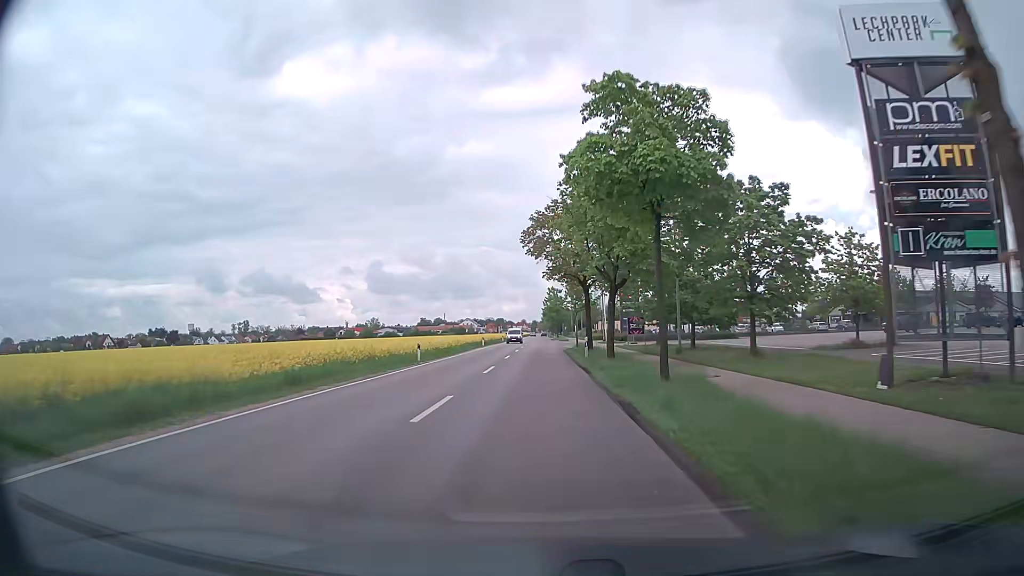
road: secondary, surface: asphalt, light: Day
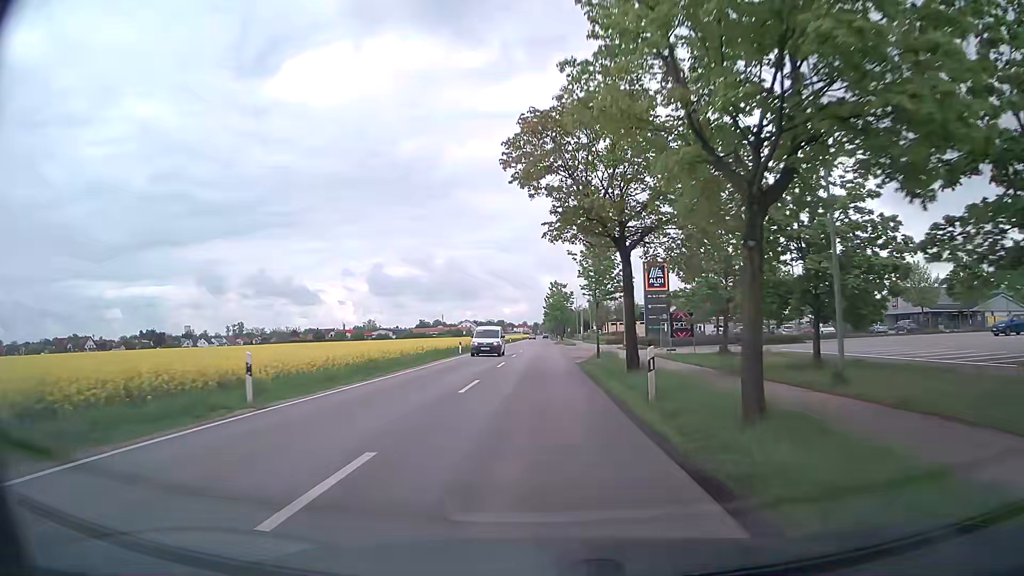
(-0.2, +18.7) m; -1°
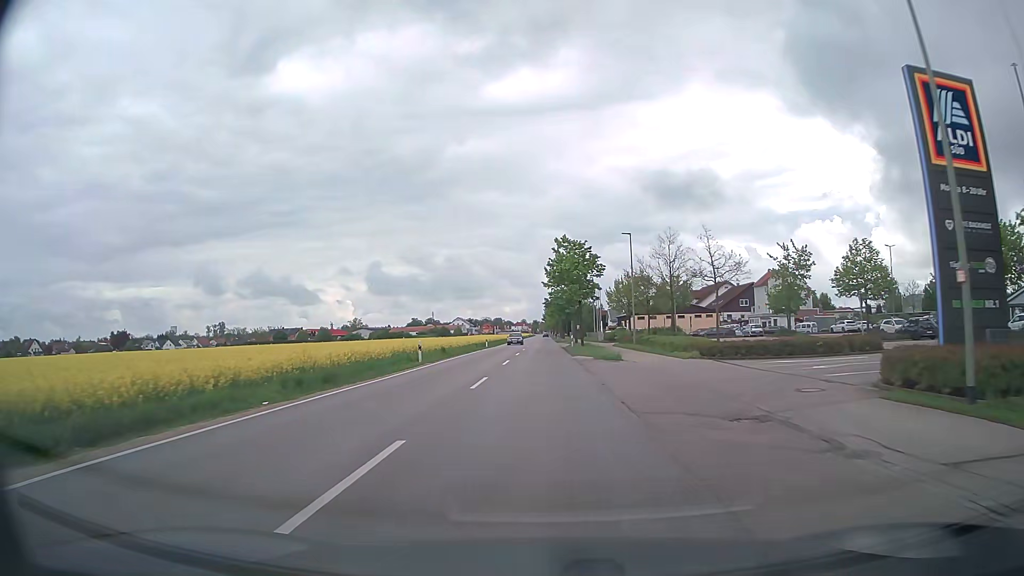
(-0.1, +47.4) m; 0°
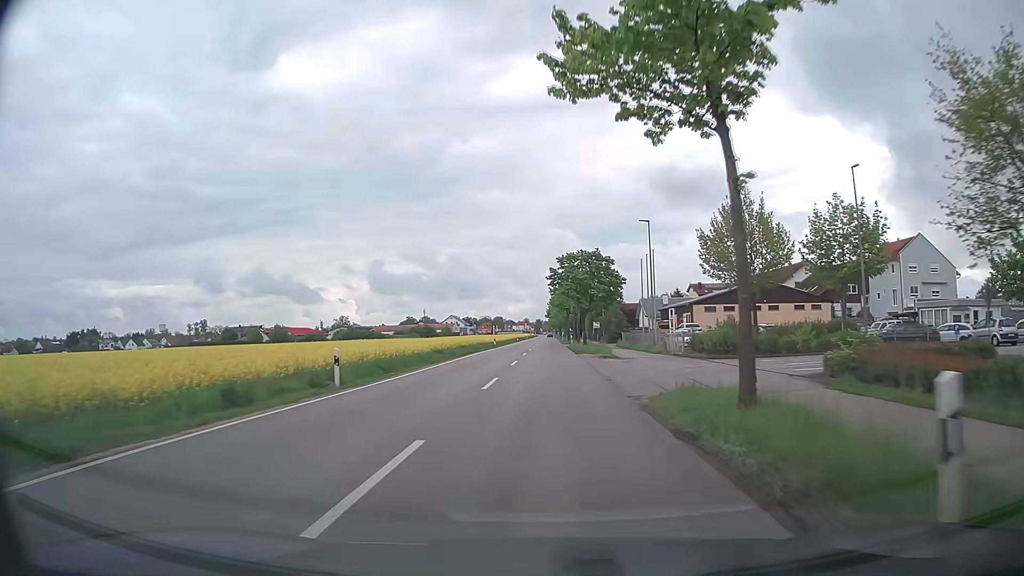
(0.0, +48.3) m; 0°
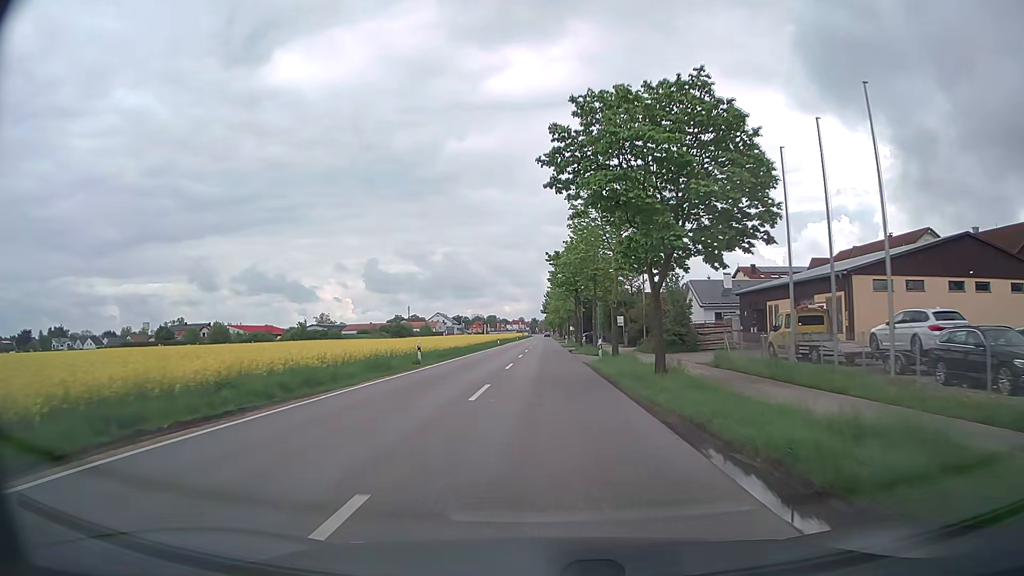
(0.0, +39.0) m; 0°
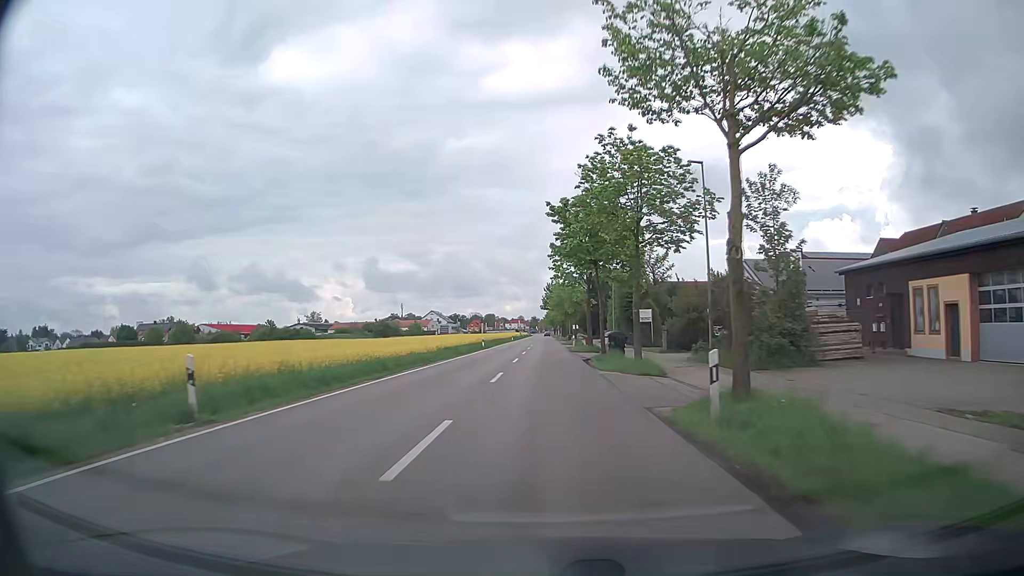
(0.0, +19.4) m; 0°
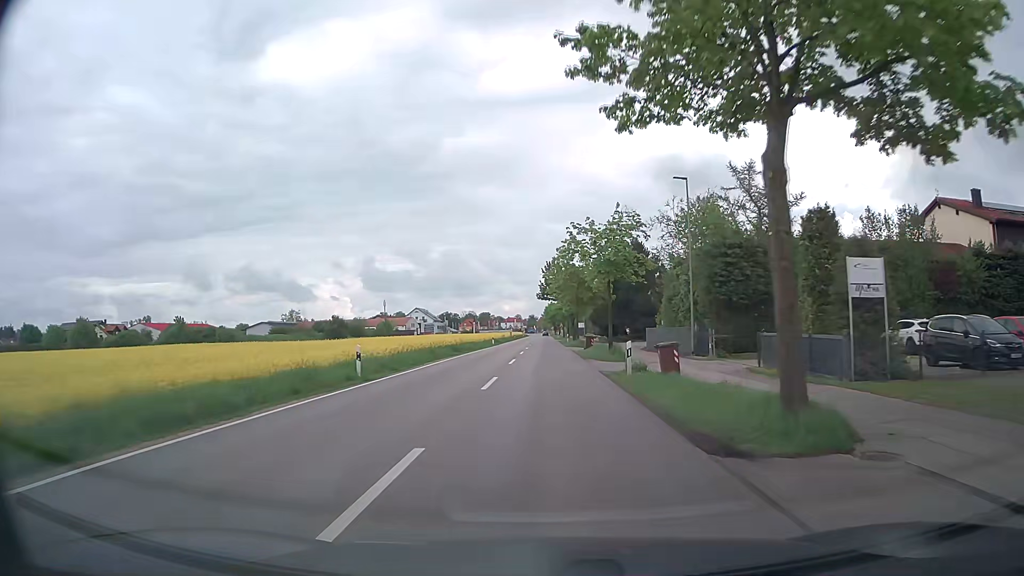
(+0.1, +38.6) m; 0°
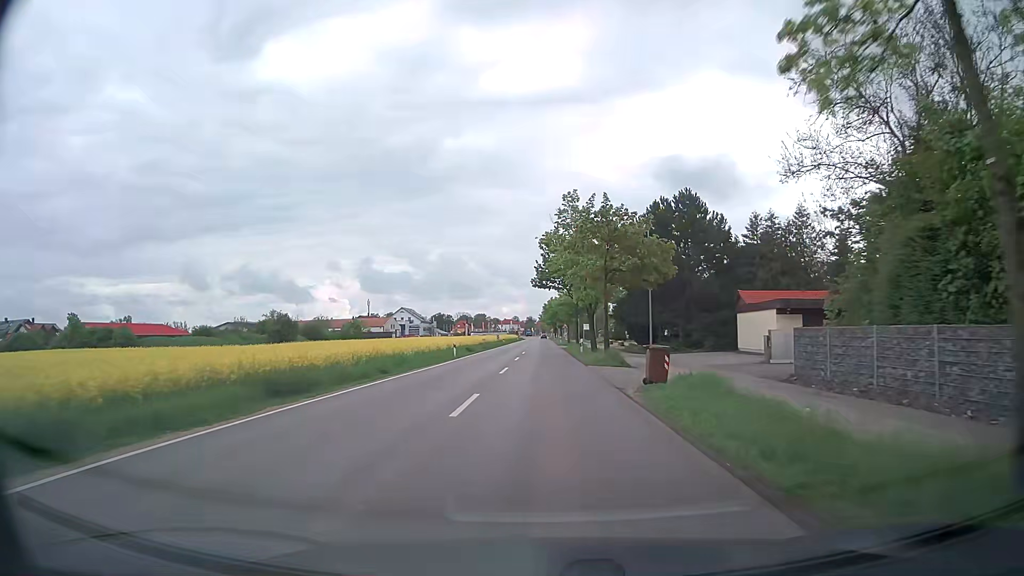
(0.0, +28.8) m; 0°
(0, +10) (0, +20) (0, +30) (0, +40) (0, +50) (0, +60) (0, +70) (0, +80) (0, +90) (0, +100) m
